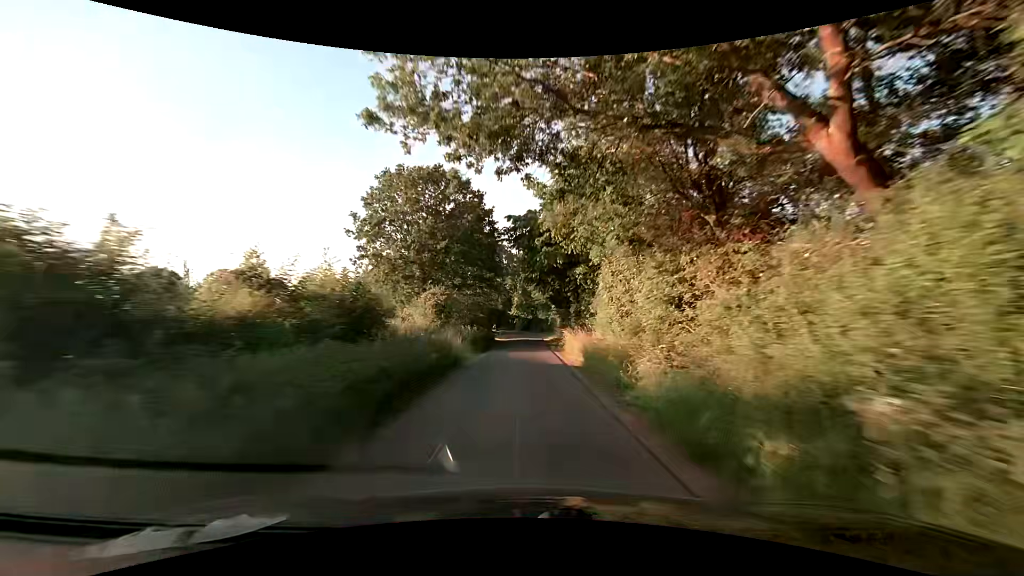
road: unclassified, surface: asphalt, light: Day
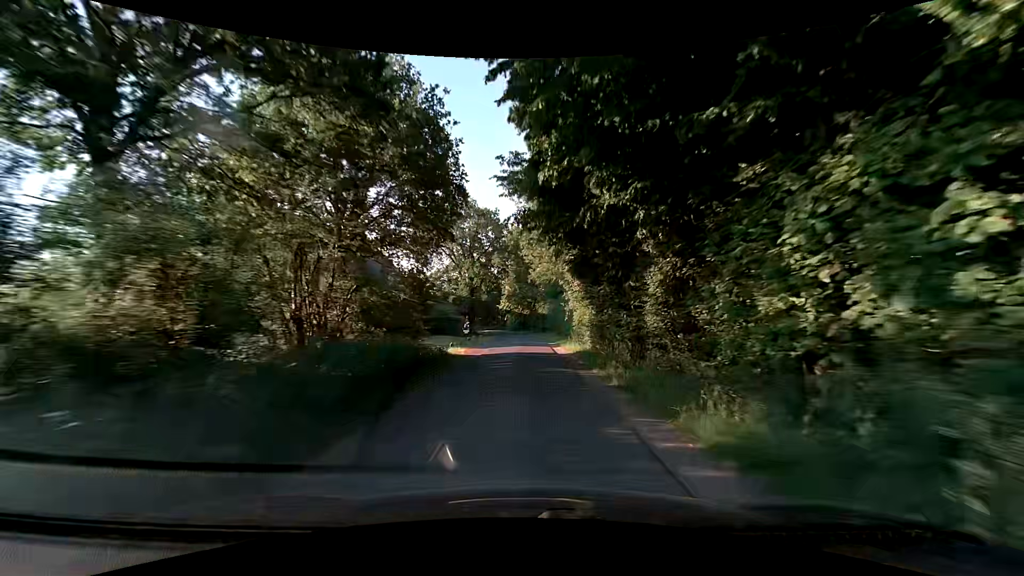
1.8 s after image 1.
(+0.1, +25.9) m; 0°
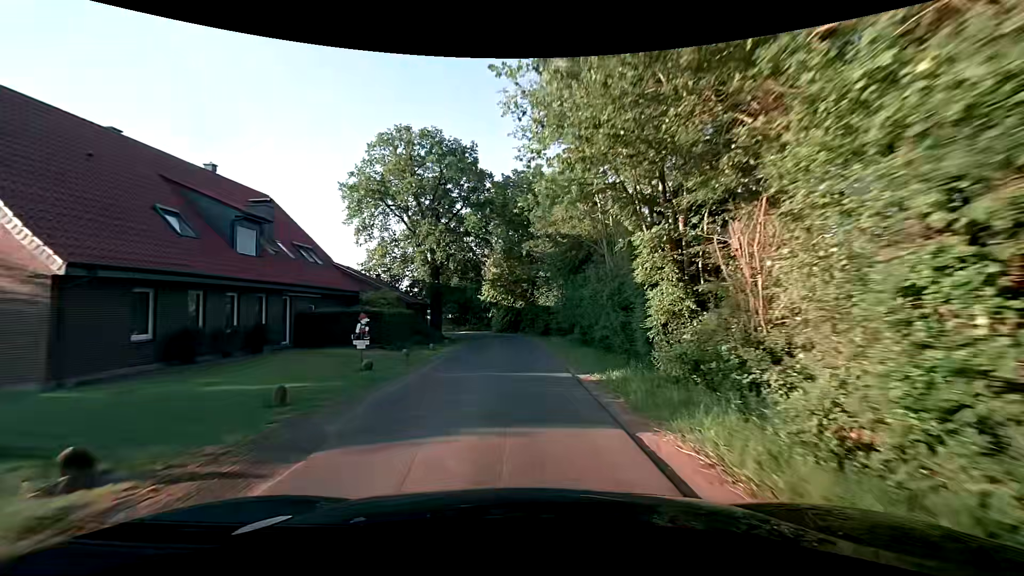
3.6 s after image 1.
(+0.4, +23.1) m; +1°
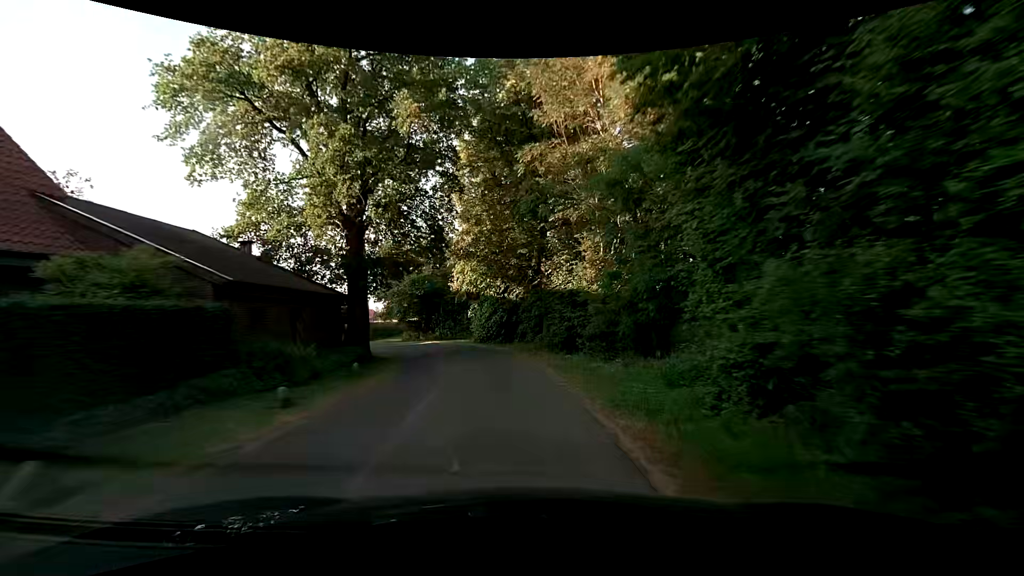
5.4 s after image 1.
(+0.2, +20.1) m; +1°
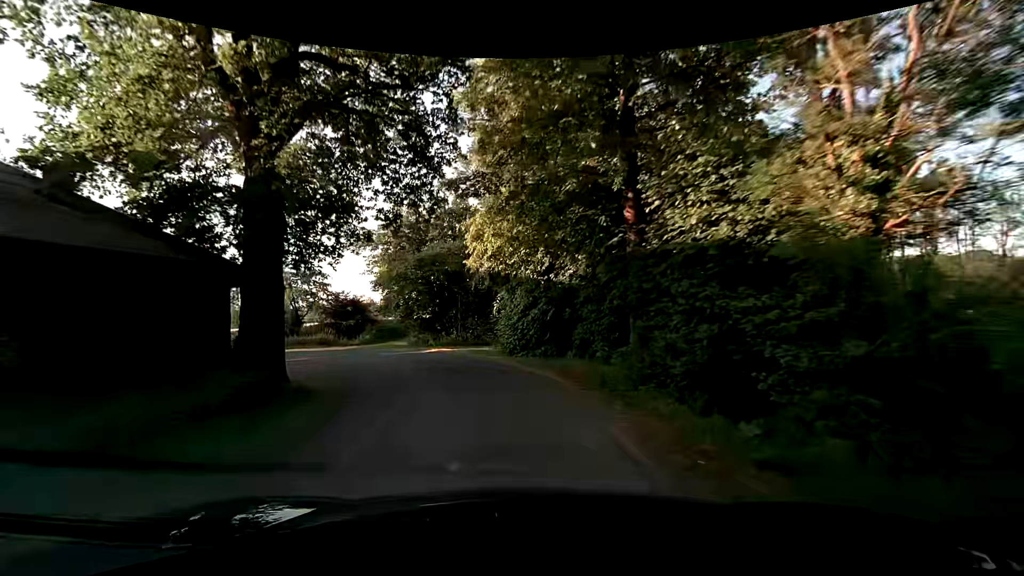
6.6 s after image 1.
(-0.4, +11.8) m; -5°
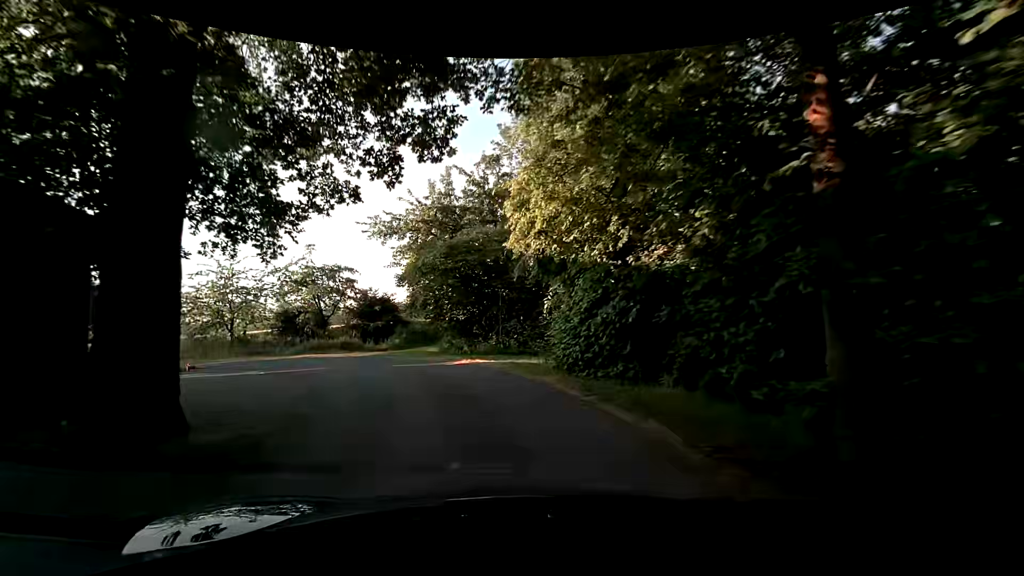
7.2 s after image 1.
(-0.3, +5.6) m; -6°
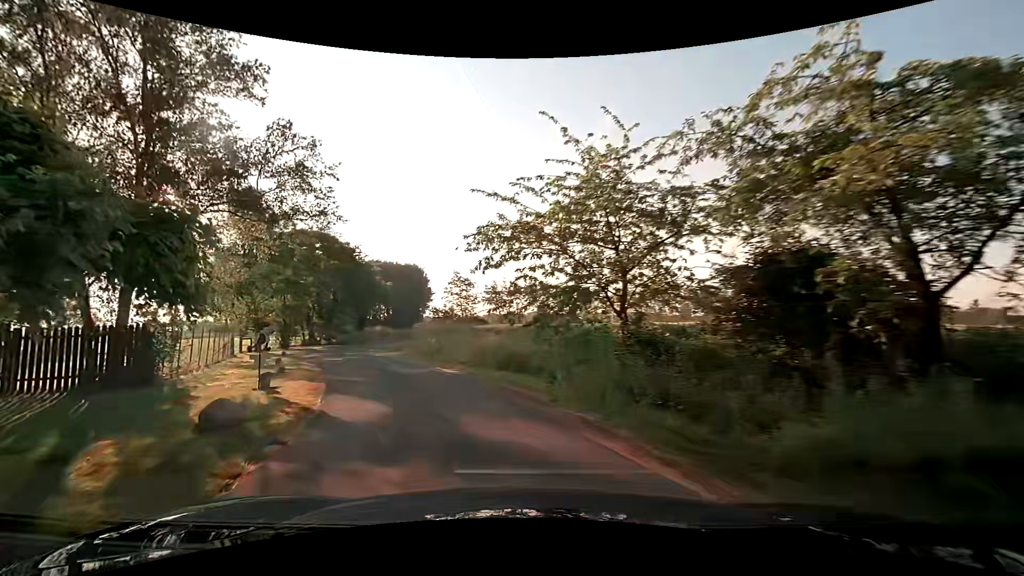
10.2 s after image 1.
(-10.2, +24.5) m; -49°
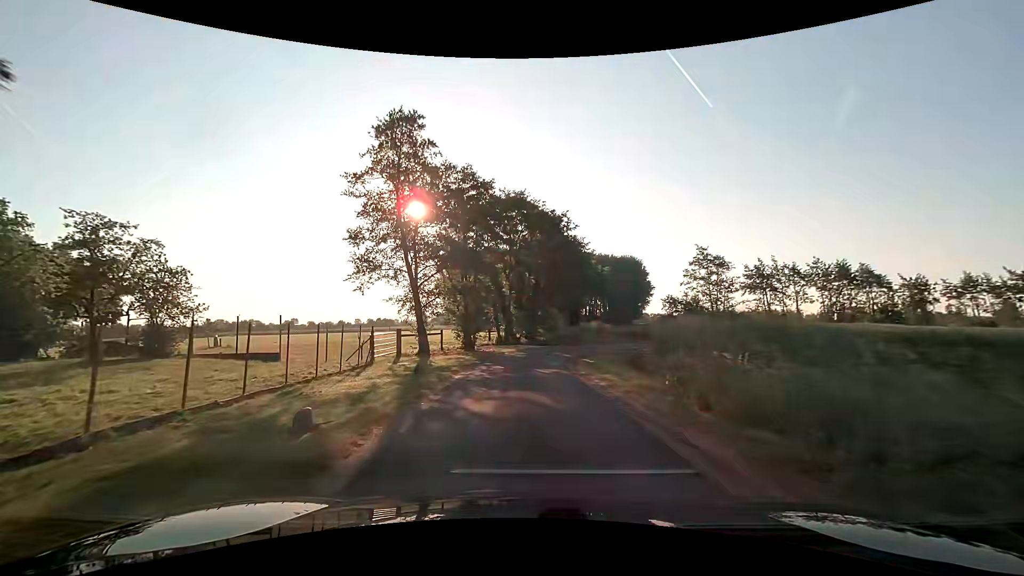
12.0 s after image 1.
(-4.3, +16.8) m; -25°
(0, +10) (0, +20) (+1, +30) (+6, +39) (+14, +45) (+23, +48) (+33, +50) (+43, +51) (+53, +52) (+63, +54) m
